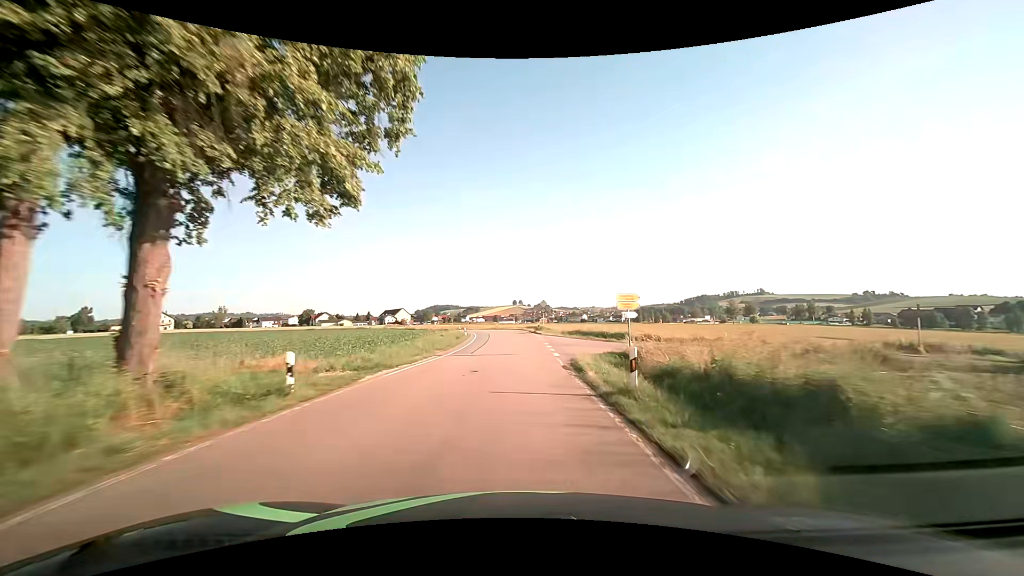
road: secondary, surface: asphalt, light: Day
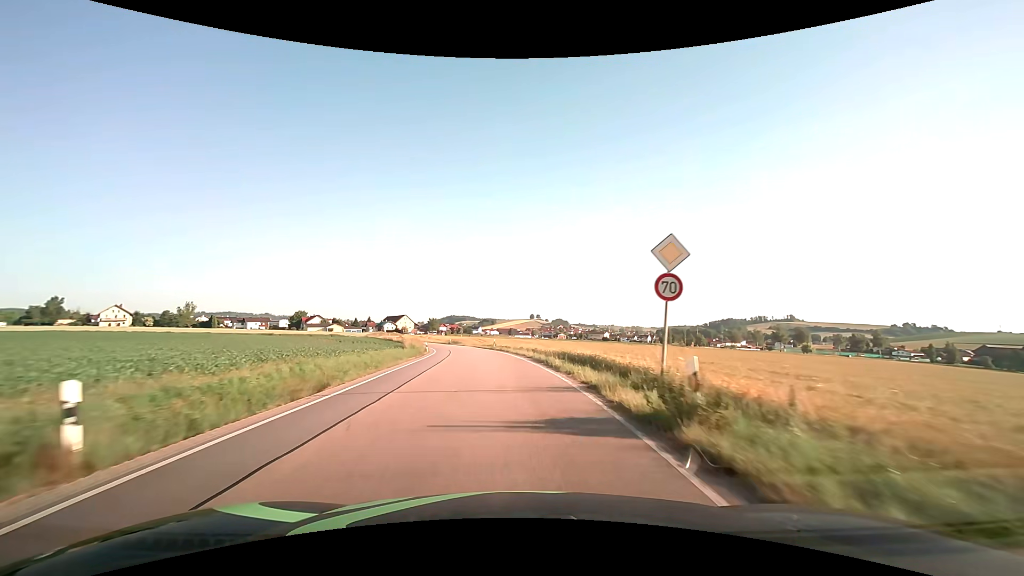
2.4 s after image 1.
(0.0, +42.7) m; -2°
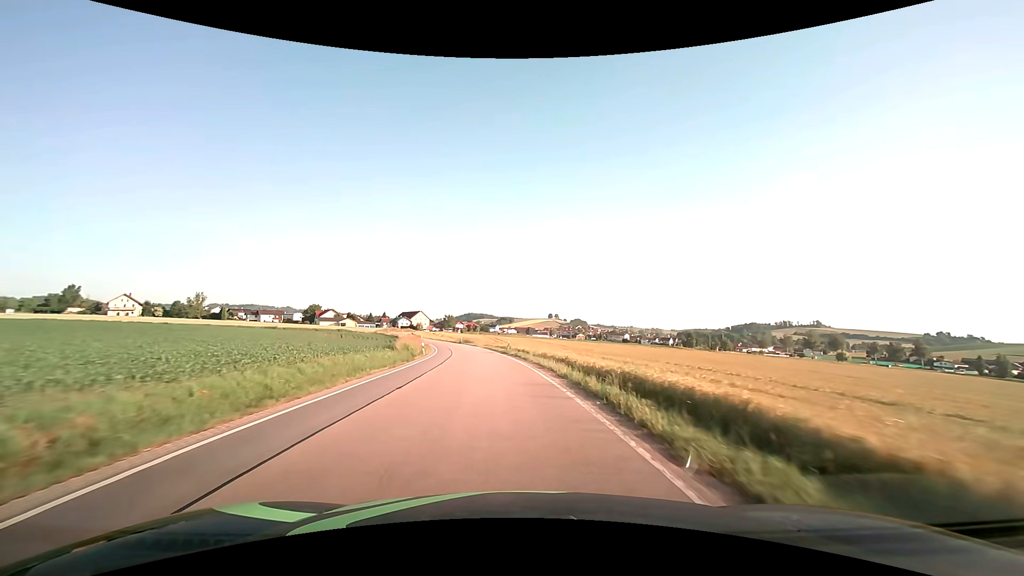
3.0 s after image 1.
(-0.2, +10.6) m; -2°
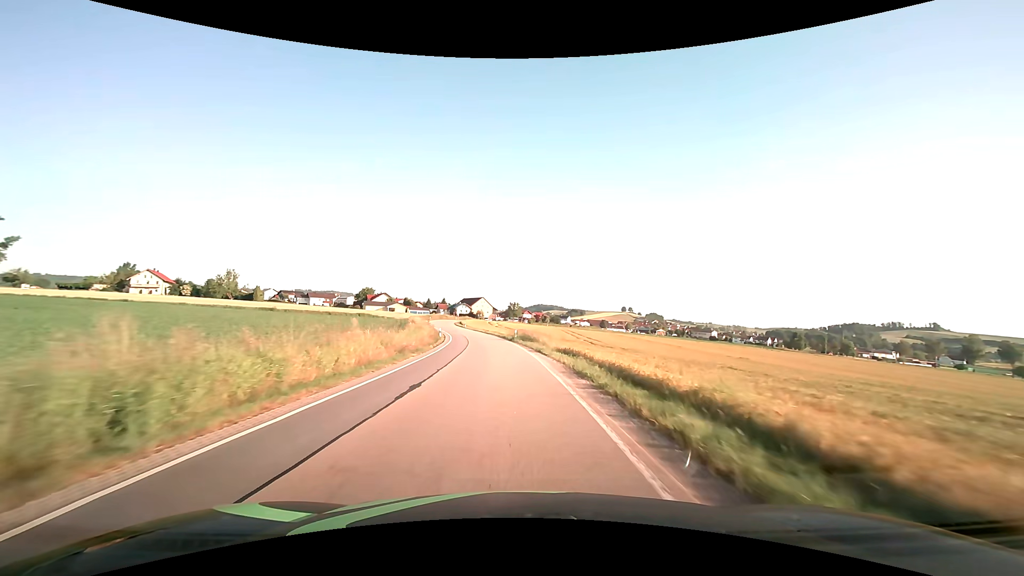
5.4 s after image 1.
(-3.1, +42.5) m; -8°
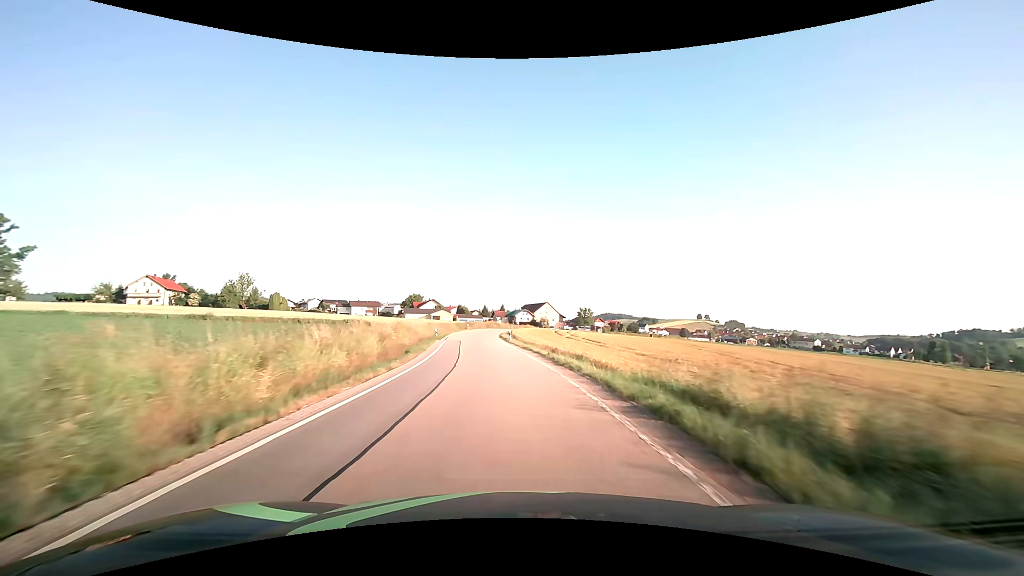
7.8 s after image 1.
(-2.3, +42.9) m; -7°
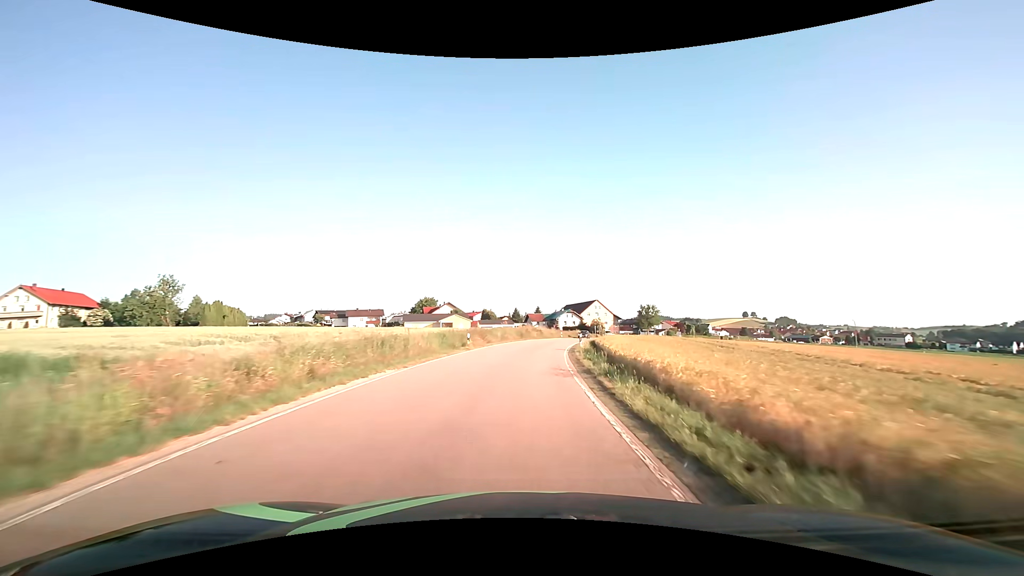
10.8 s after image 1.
(-3.5, +53.3) m; -4°
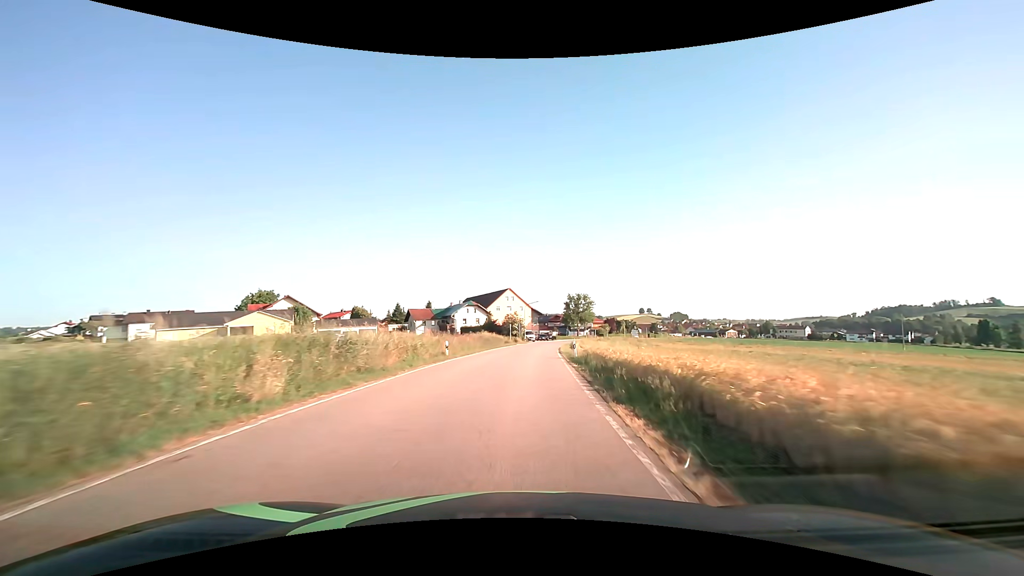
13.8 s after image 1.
(+5.1, +52.8) m; +11°
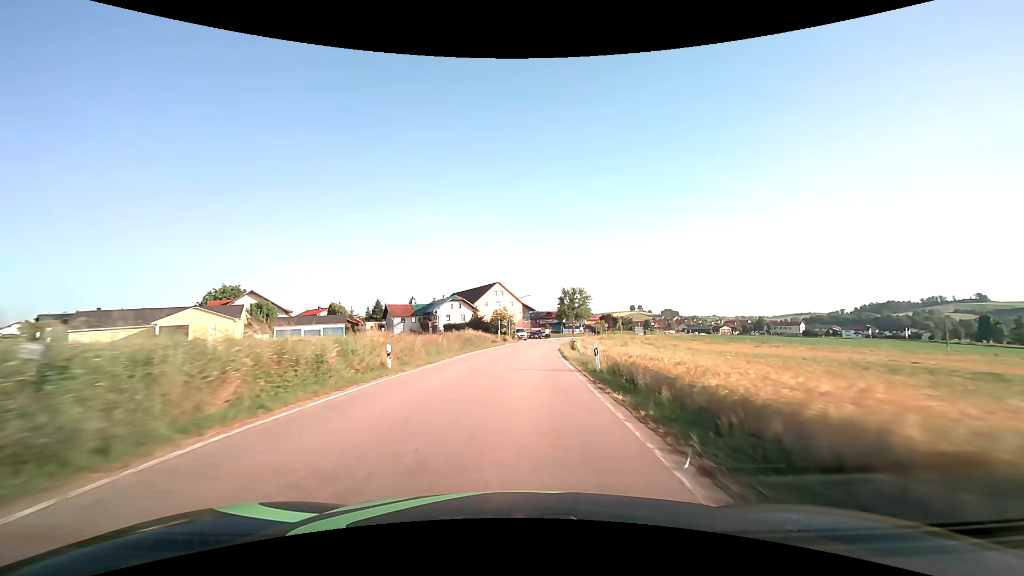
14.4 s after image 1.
(+0.1, +10.7) m; +1°
(0, +10) (0, +20) (+1, +30) (+1, +40) (+2, +50) (+3, +60) (+5, +70) (+7, +80) (+9, +89) (+12, +99) m
